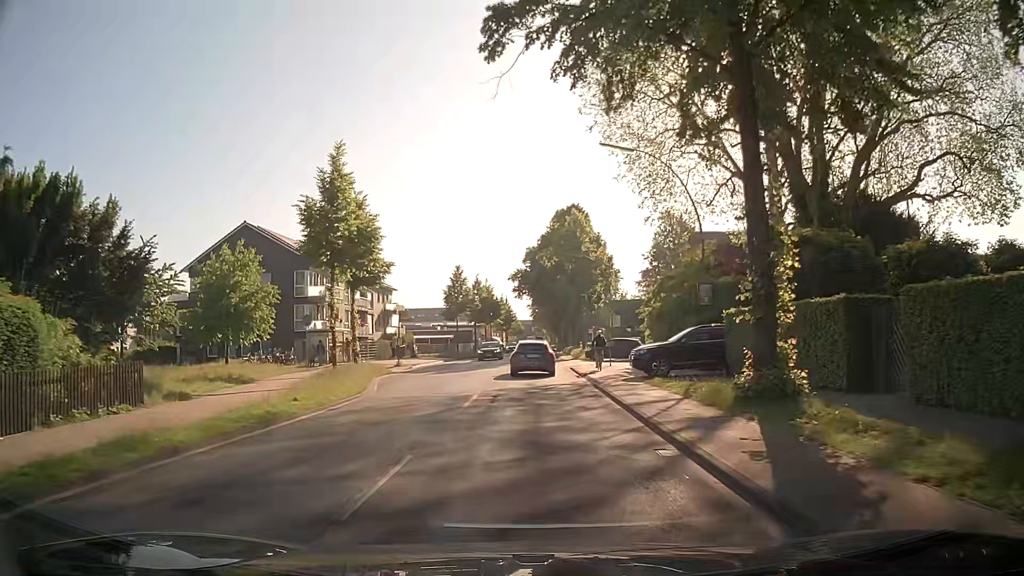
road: secondary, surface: asphalt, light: Day
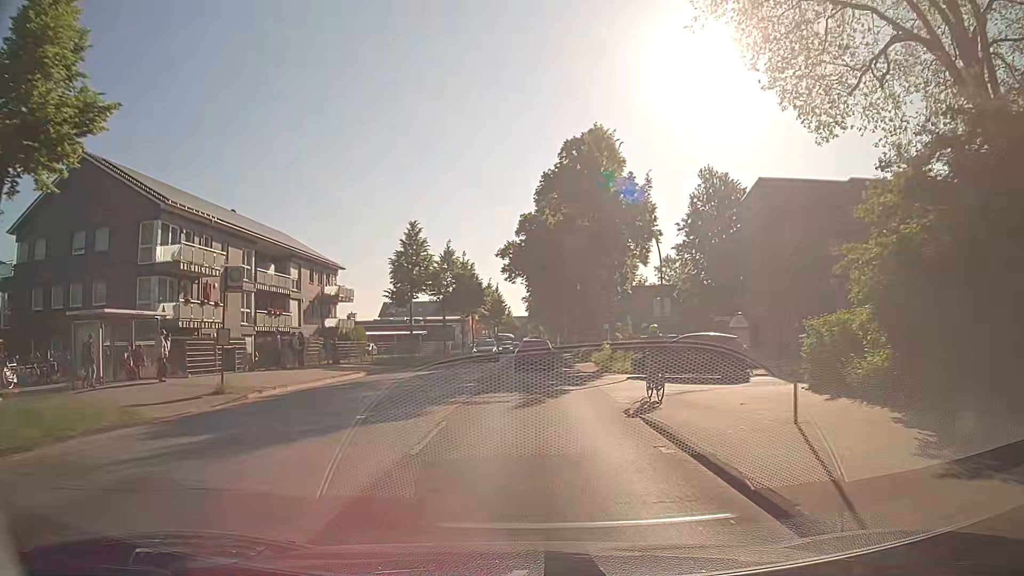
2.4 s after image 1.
(+0.5, +24.7) m; +1°
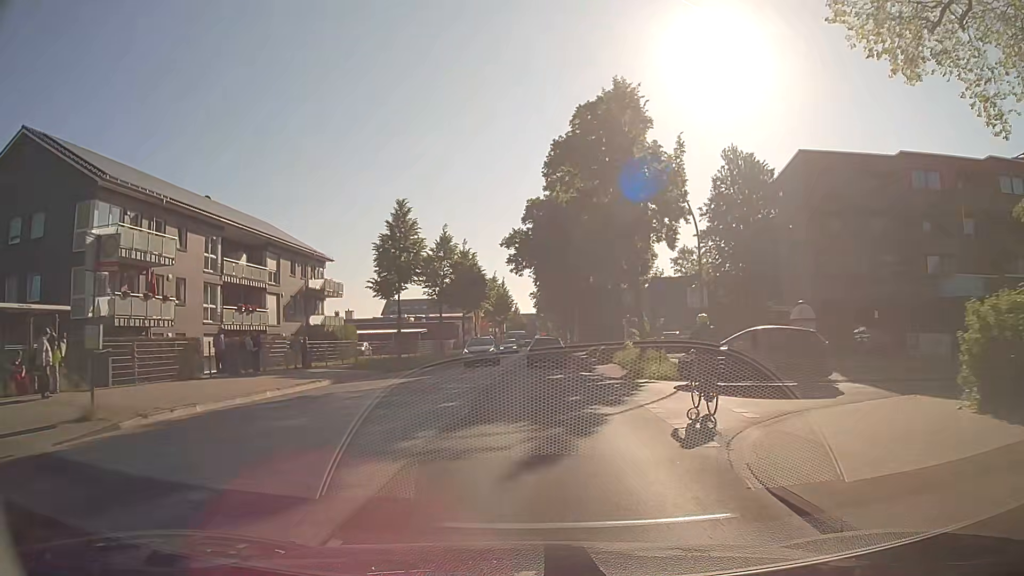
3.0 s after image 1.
(0.0, +6.7) m; -1°
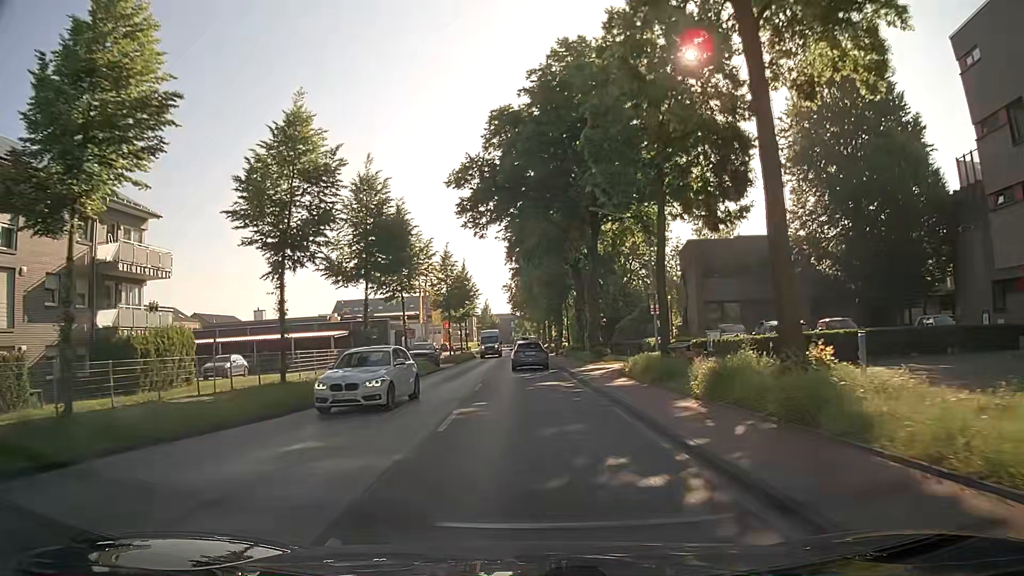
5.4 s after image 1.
(+0.3, +27.2) m; +2°
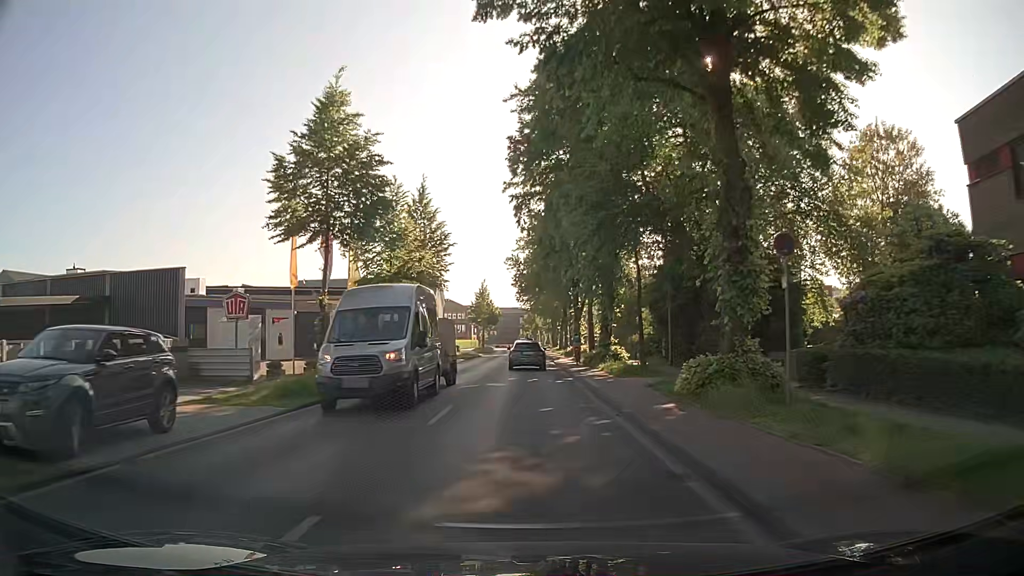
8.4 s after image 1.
(-0.5, +36.1) m; -2°
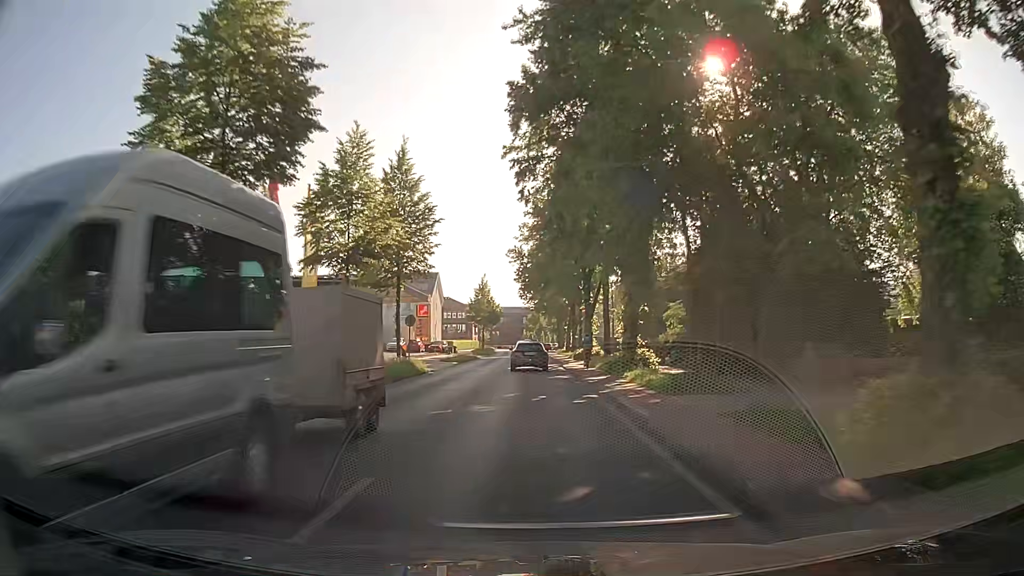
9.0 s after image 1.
(0.0, +7.6) m; 0°
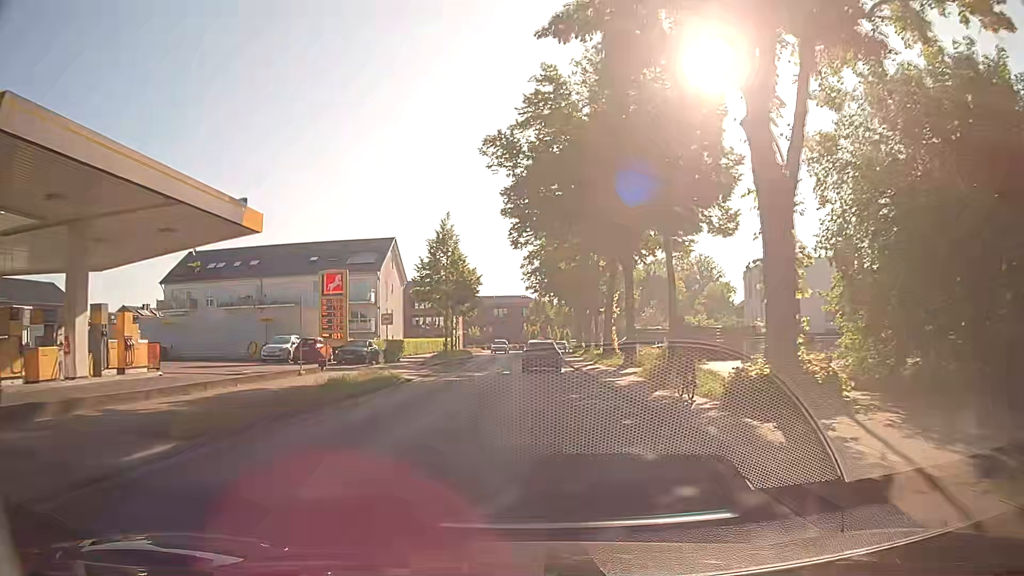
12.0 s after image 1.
(-0.3, +38.7) m; 0°
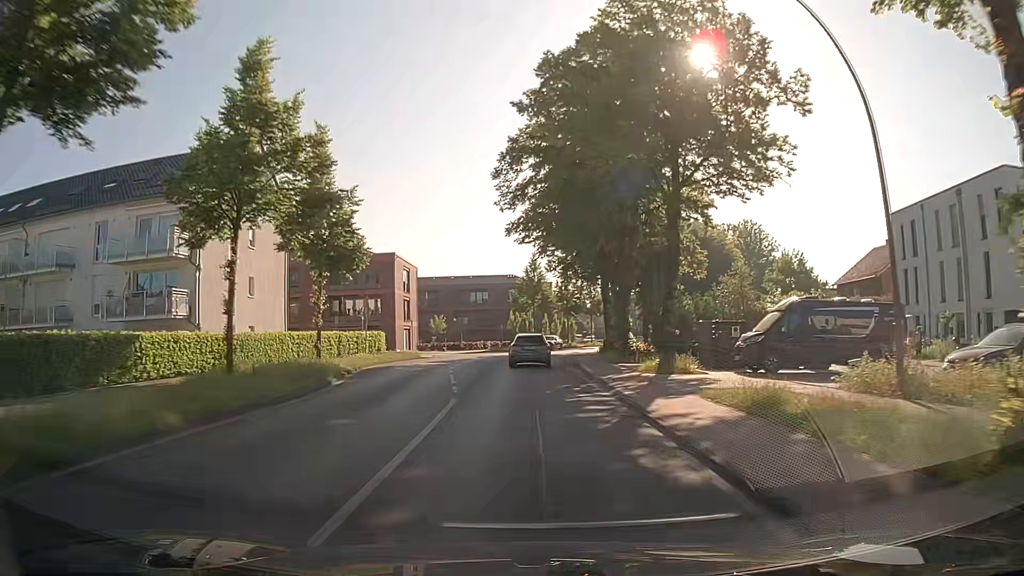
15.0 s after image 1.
(+0.5, +38.2) m; +1°
